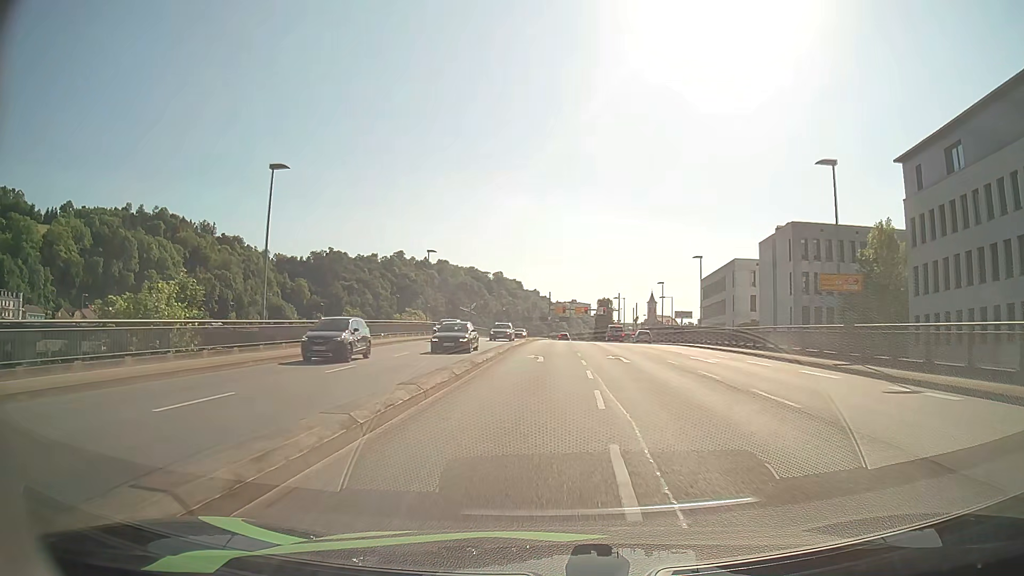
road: primary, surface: asphalt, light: Day
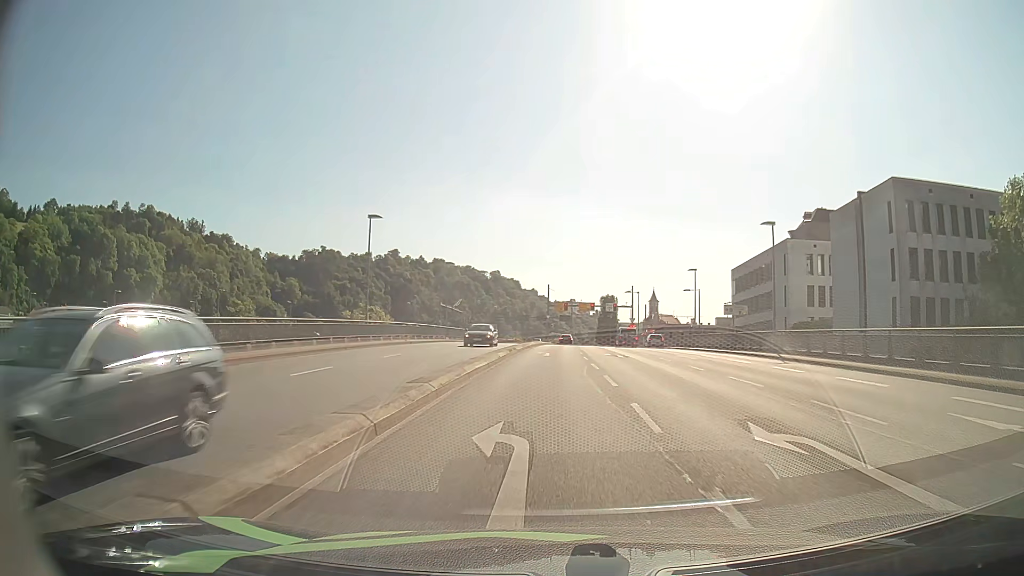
(0.0, +20.5) m; 0°
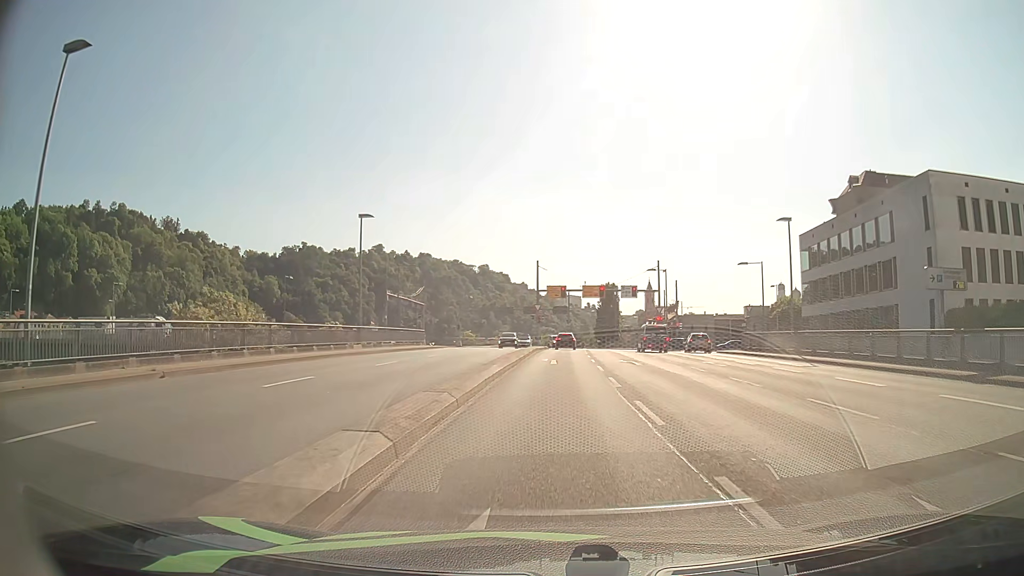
(0.0, +29.1) m; 0°
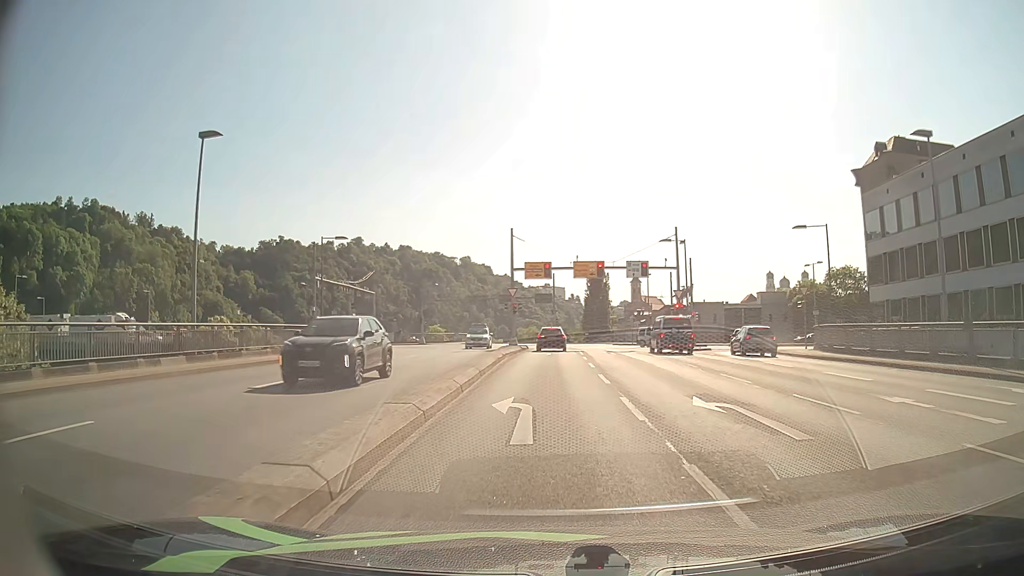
(+0.3, +17.7) m; +2°
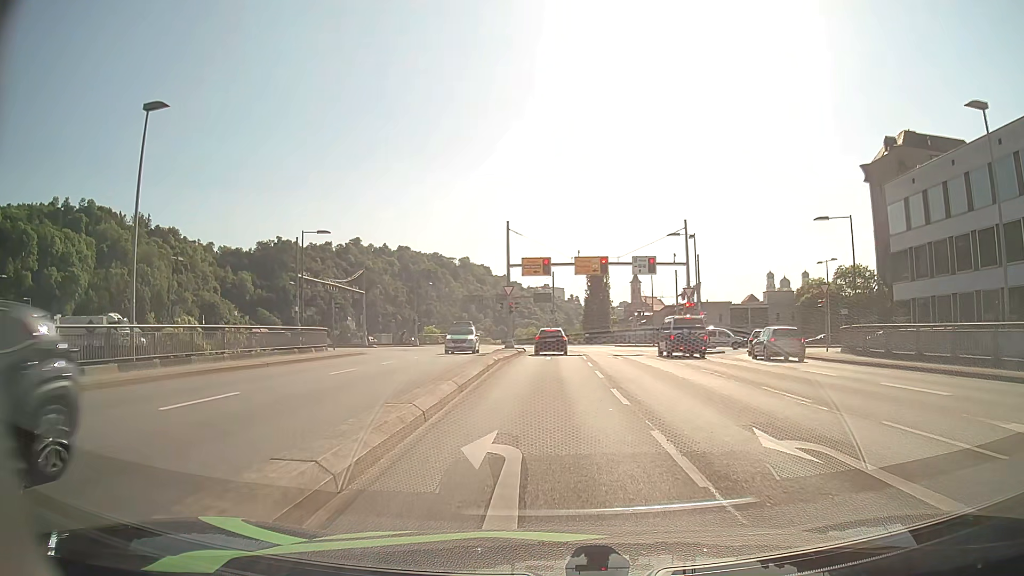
(0.0, +3.8) m; 0°
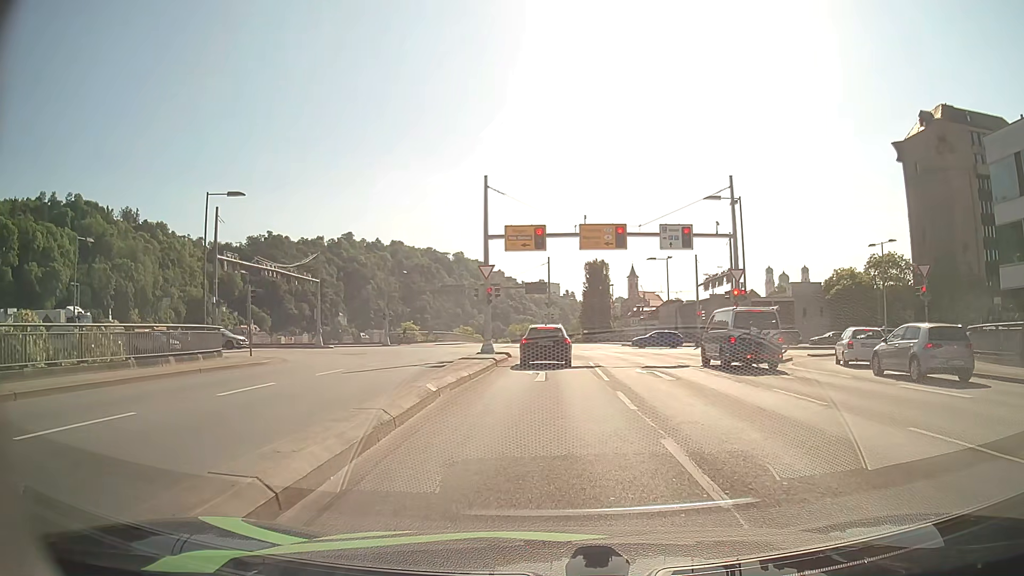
(0.0, +12.7) m; 0°
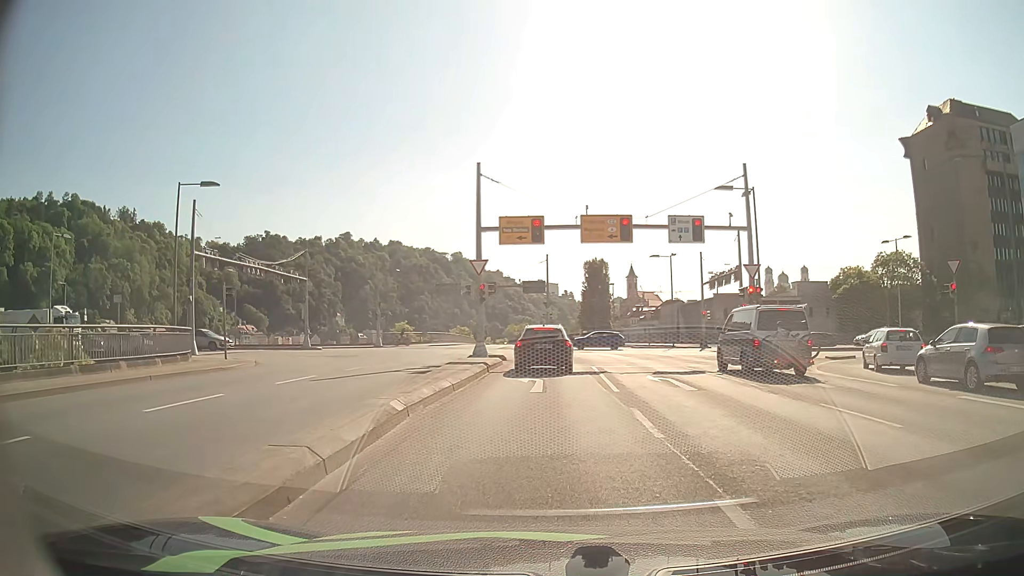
(0.0, +2.7) m; 0°
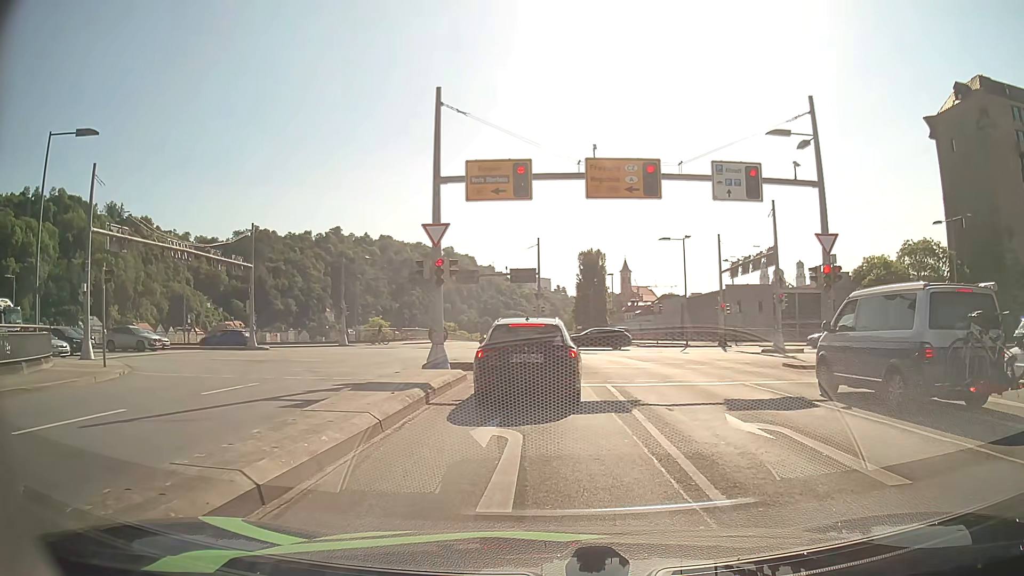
(+0.1, +9.1) m; +1°
(0, +10) (-1, +20) (-2, +30) (-6, +39) (-14, +45) (-23, +47) (-33, +47) (-43, +47) (-53, +46) (-63, +46) m
